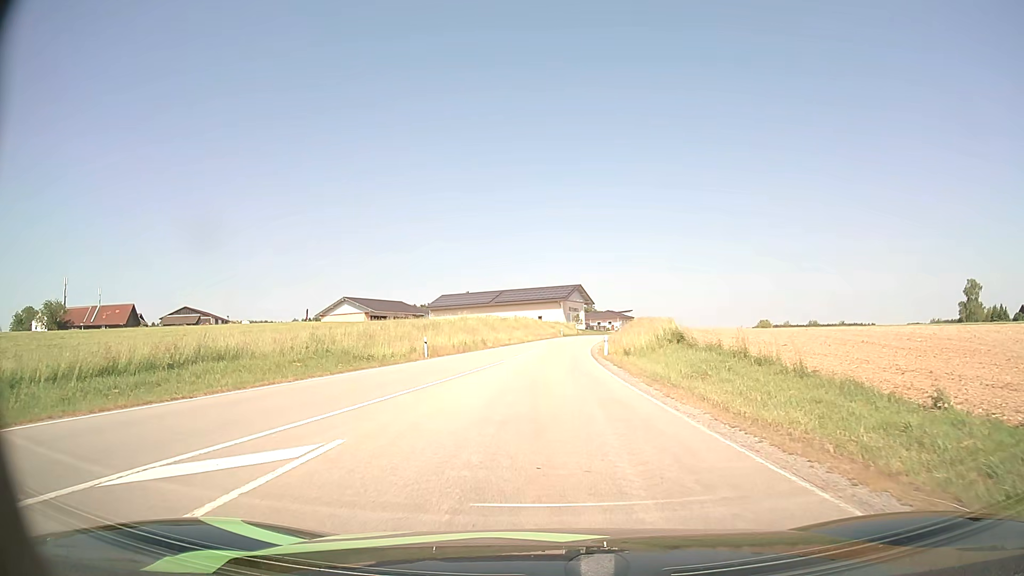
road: unclassified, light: Day
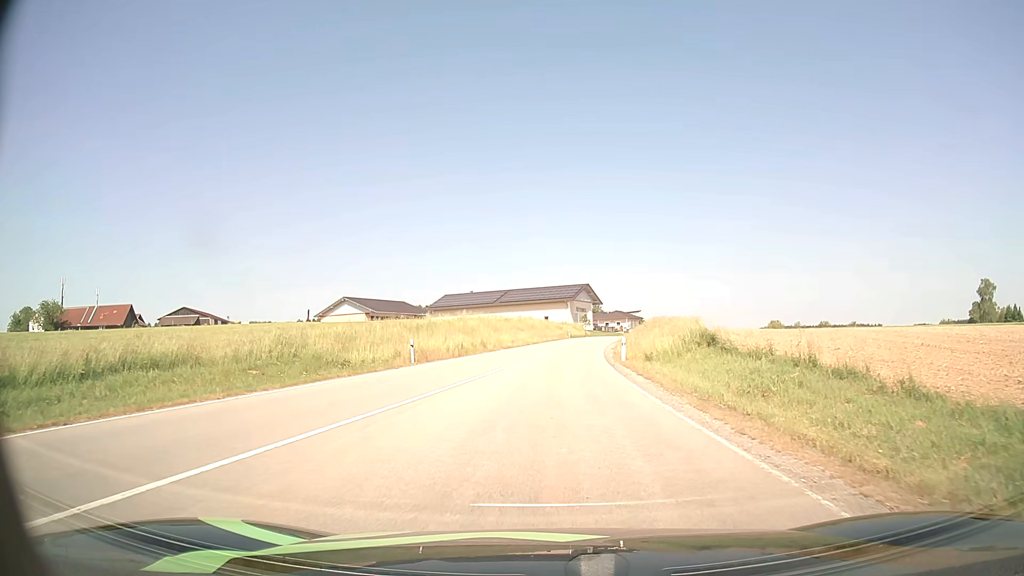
(0.0, +4.7) m; -1°
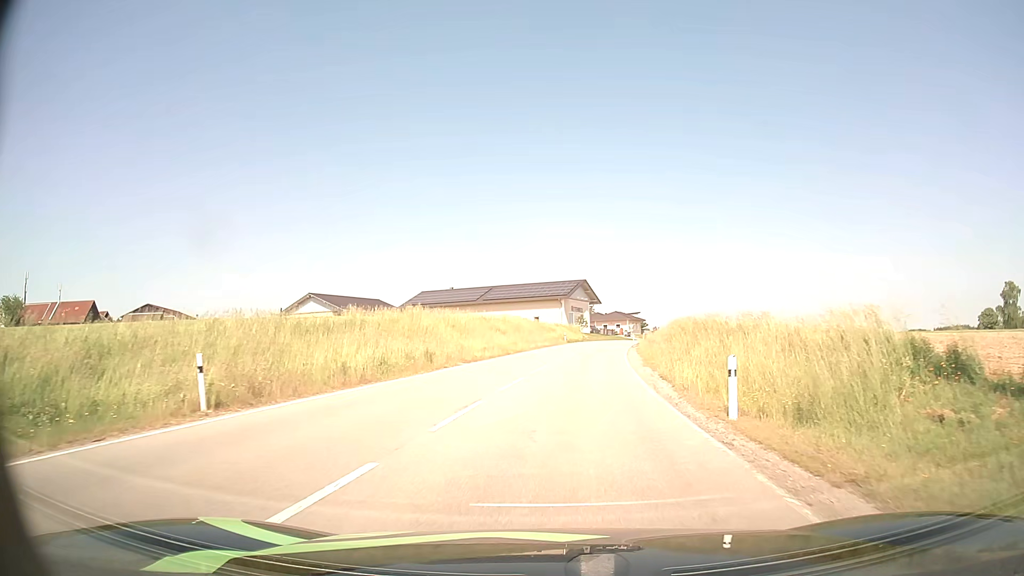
(+0.1, +17.0) m; +1°
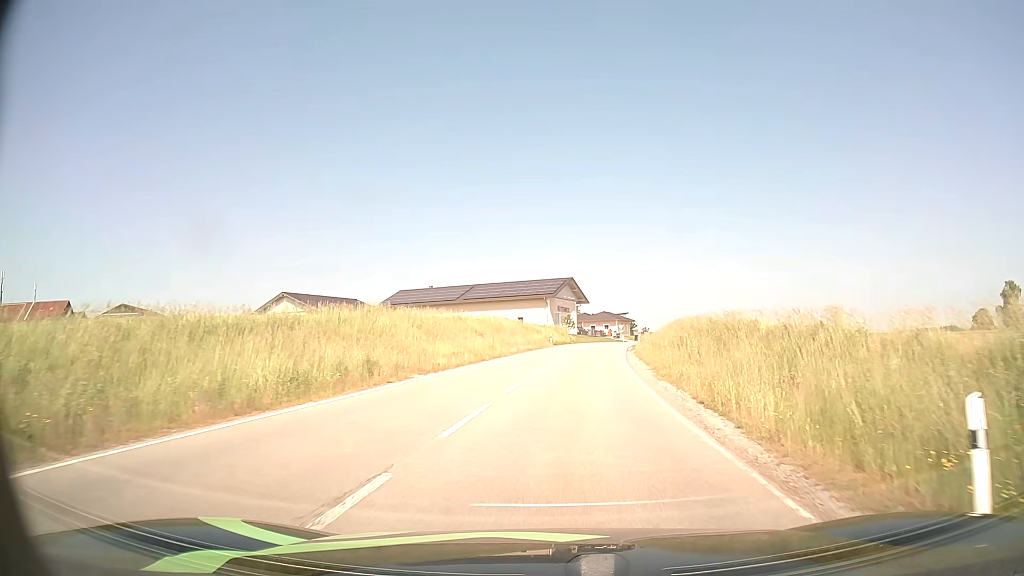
(+0.1, +6.6) m; +1°
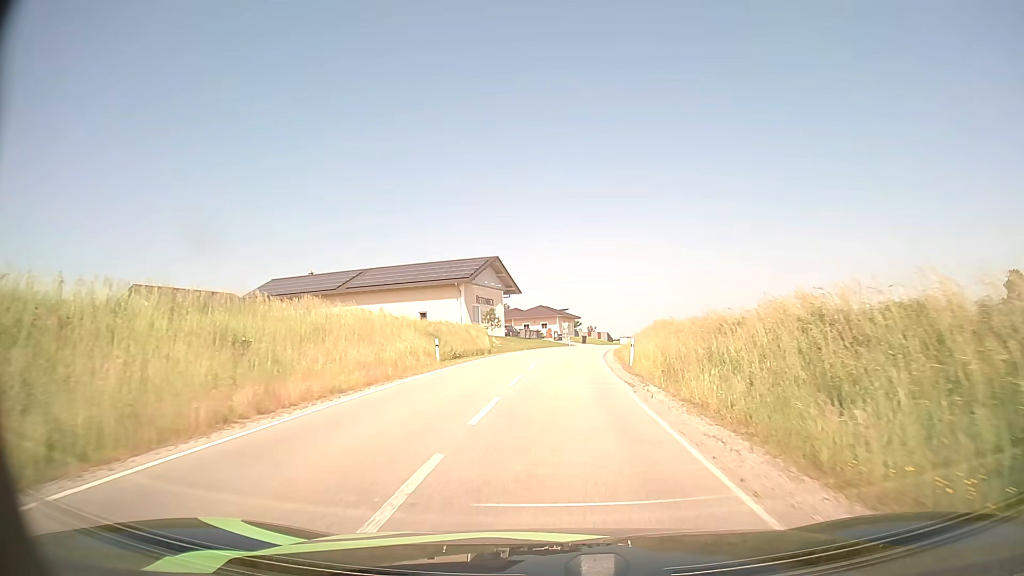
(+1.6, +29.6) m; +6°
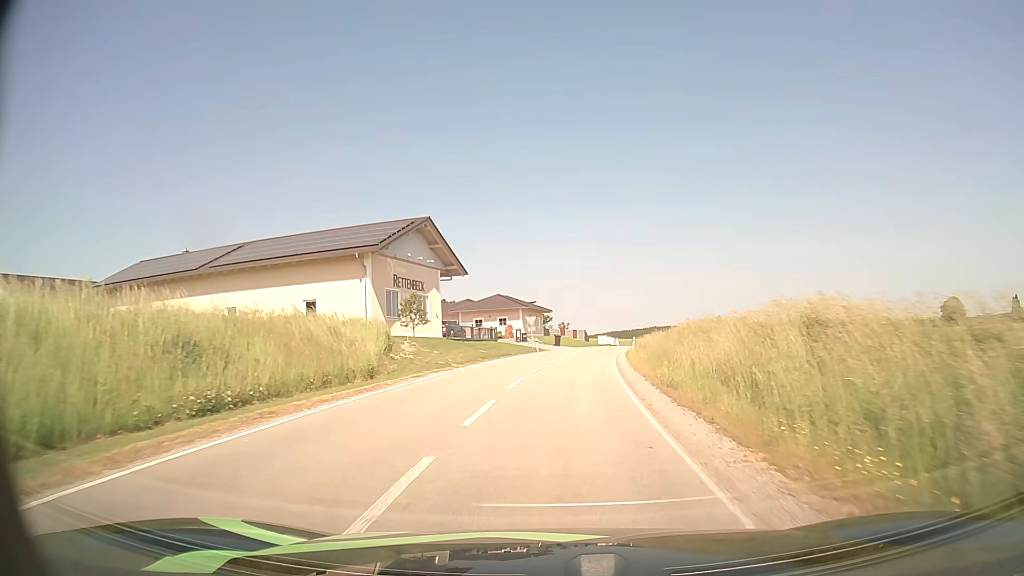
(+0.7, +24.8) m; +3°
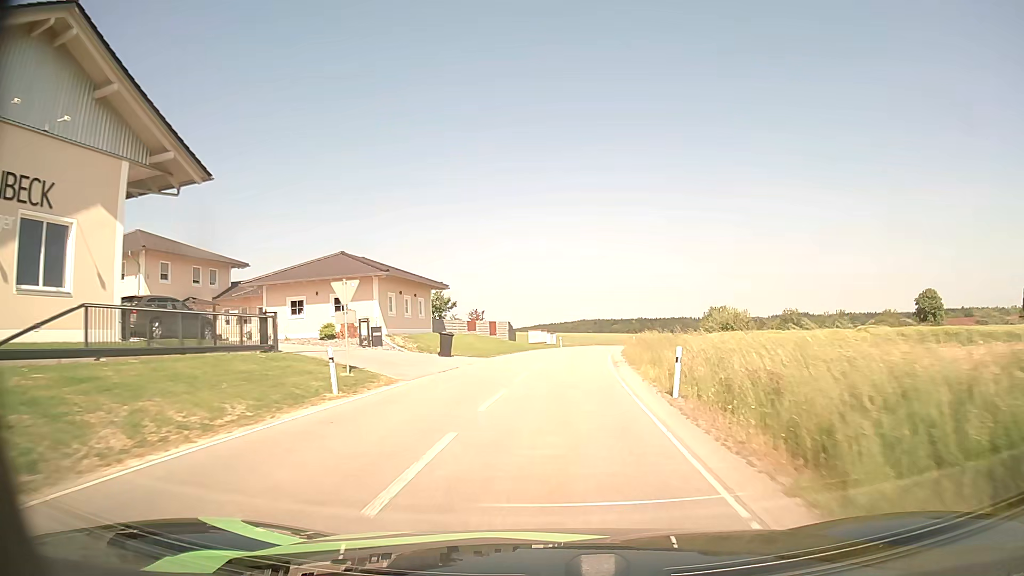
(+2.0, +35.1) m; +6°
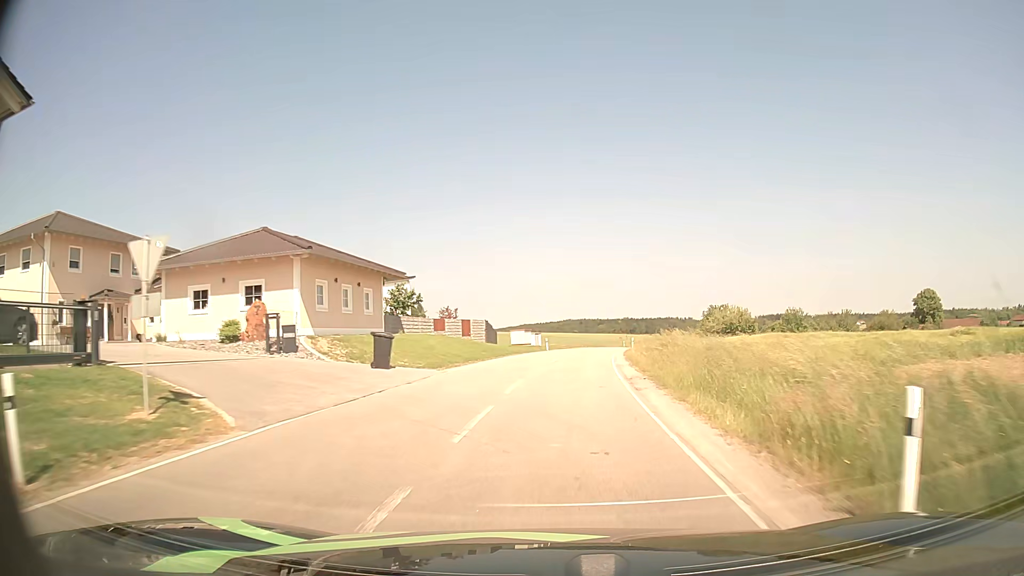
(+0.1, +9.1) m; +1°
(0, +10) (+1, +20) (+1, +30) (+2, +40) (+4, +50) (+5, +60) (+7, +69) (+10, +79) (+12, +89) (+15, +99) m
